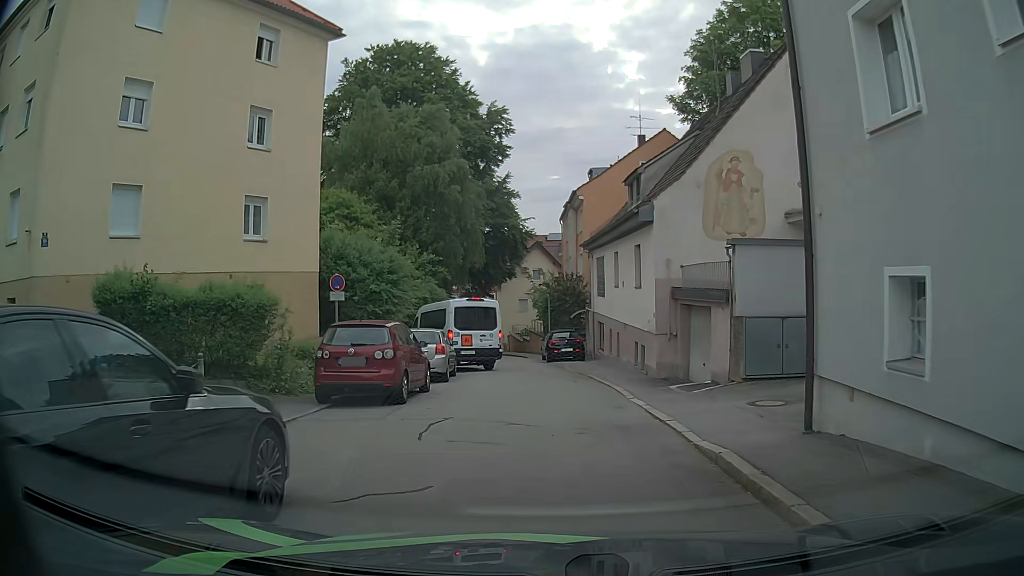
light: Day
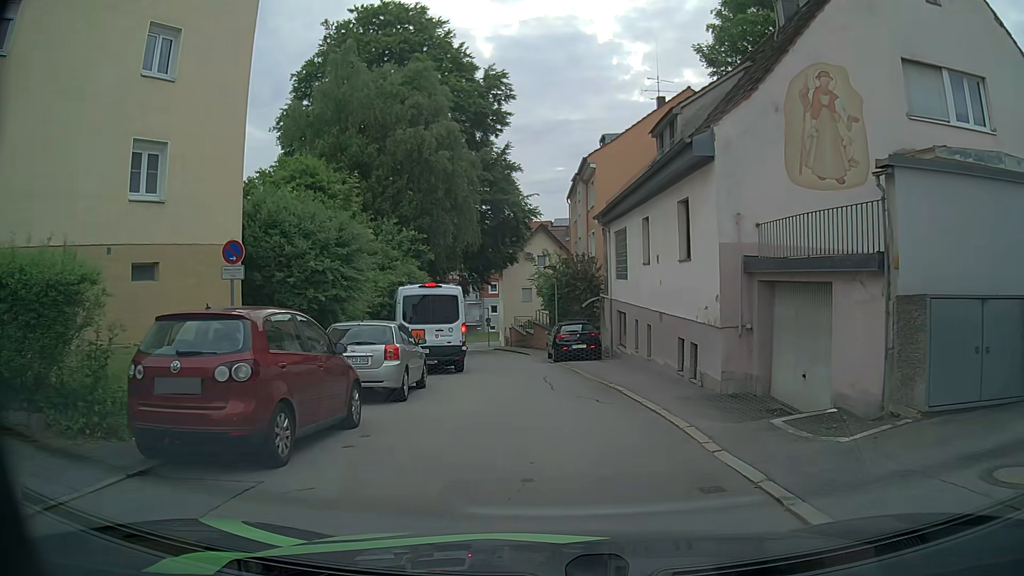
(+0.1, +6.2) m; -1°
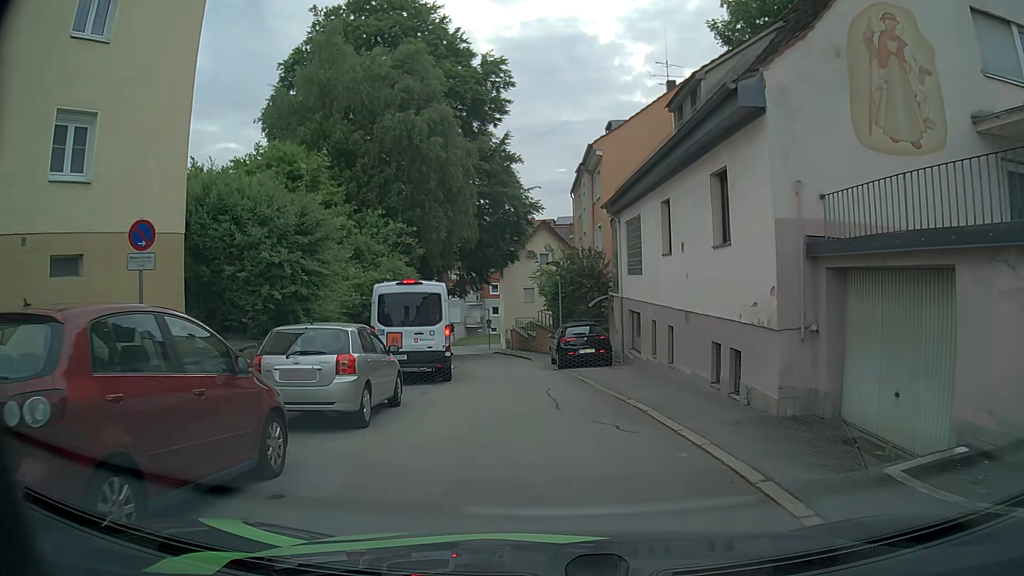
(0.0, +2.9) m; +1°
